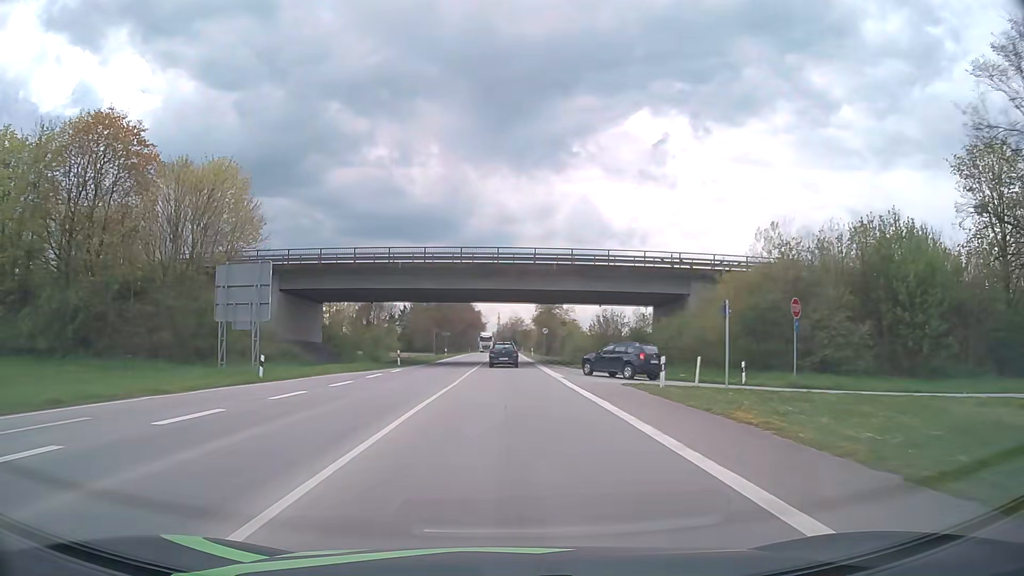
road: primary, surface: asphalt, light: Day
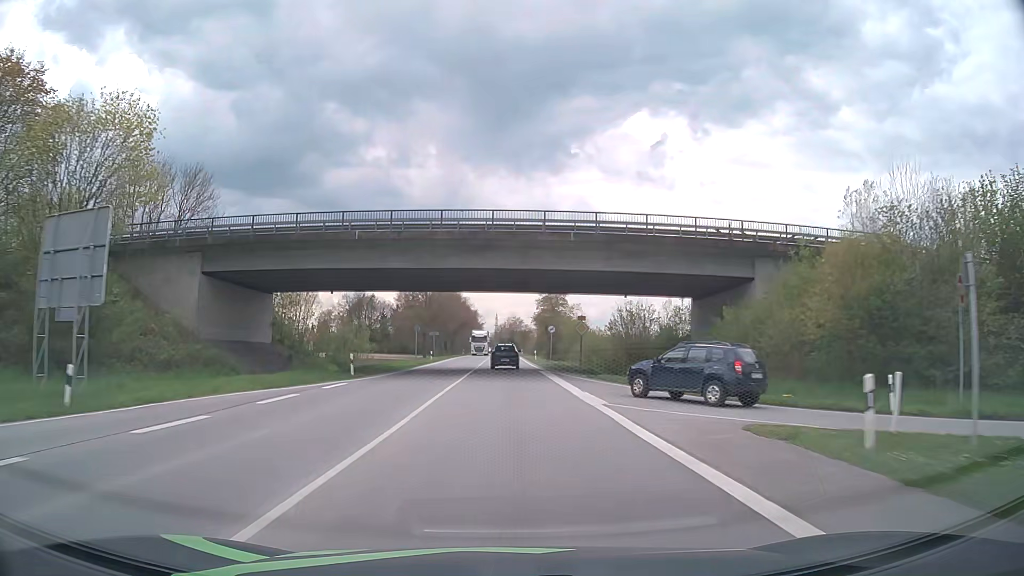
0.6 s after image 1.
(0.0, +12.8) m; 0°
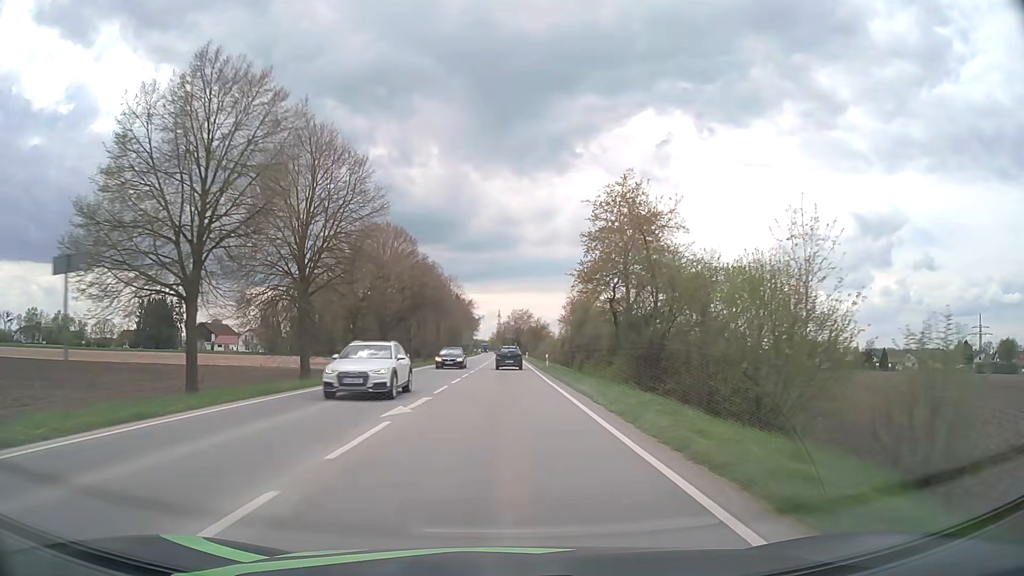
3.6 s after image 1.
(+0.1, +64.3) m; 0°
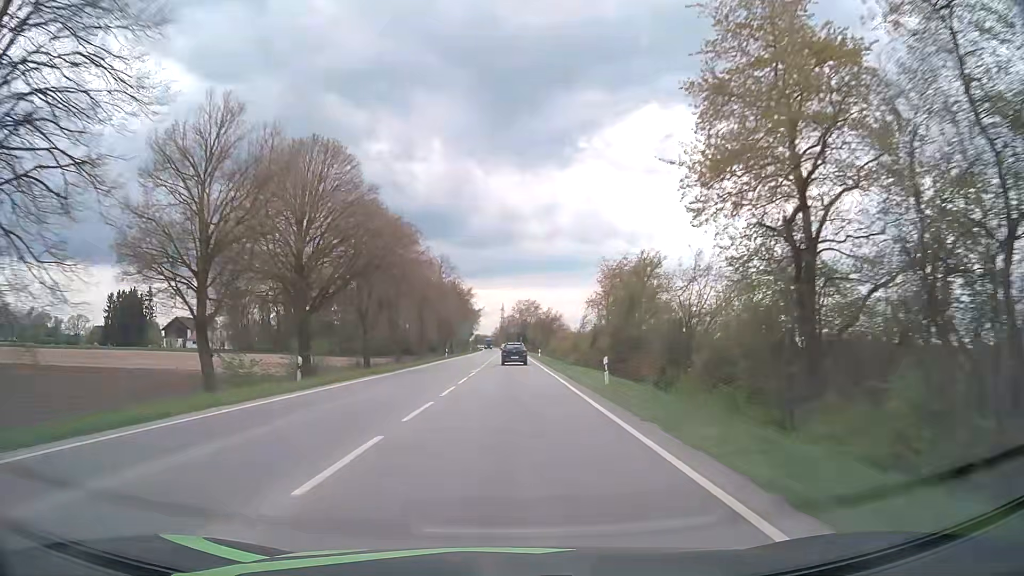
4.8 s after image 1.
(-0.1, +26.0) m; -1°
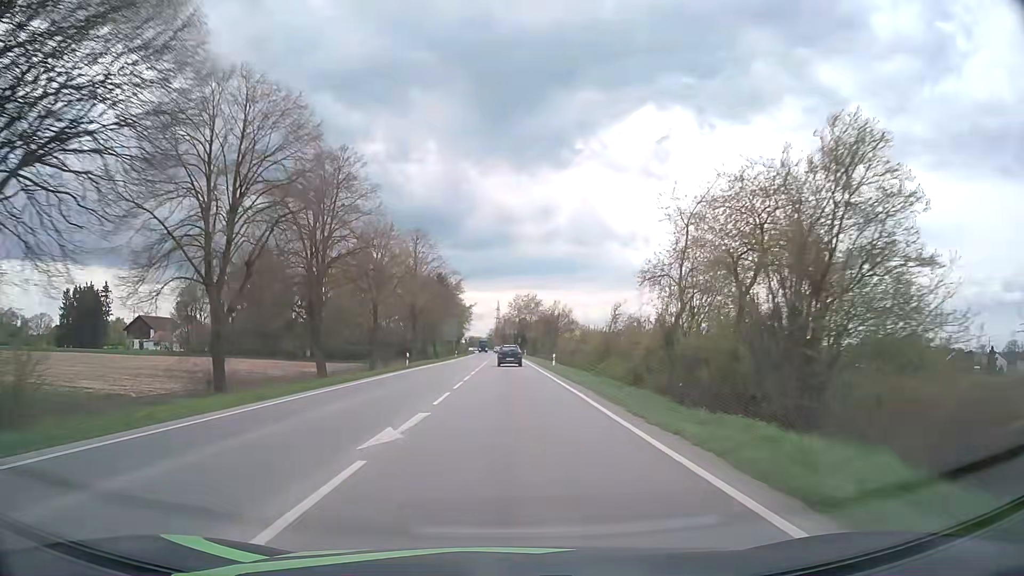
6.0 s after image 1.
(+0.1, +26.1) m; 0°
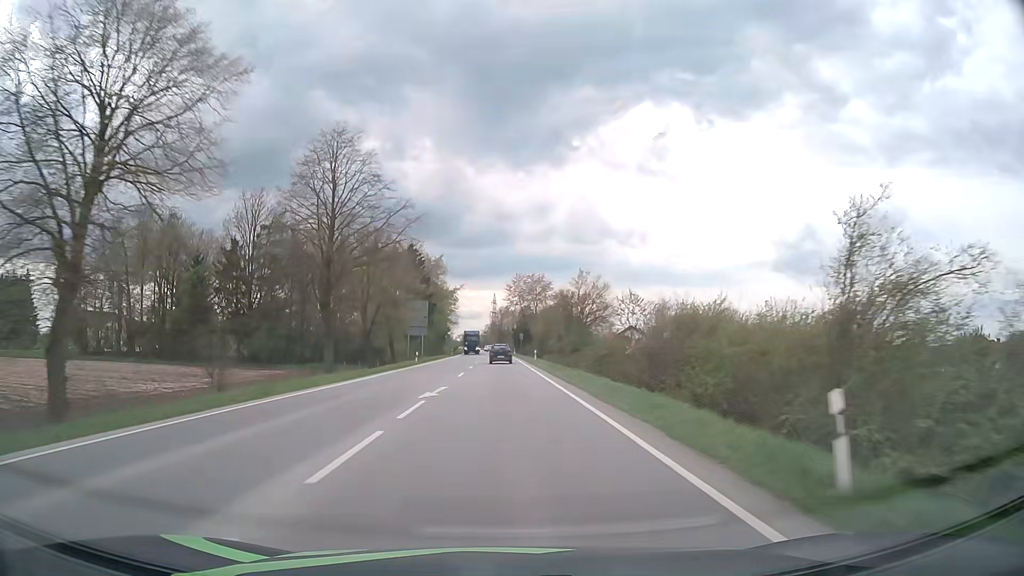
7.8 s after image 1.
(+0.4, +39.6) m; +1°
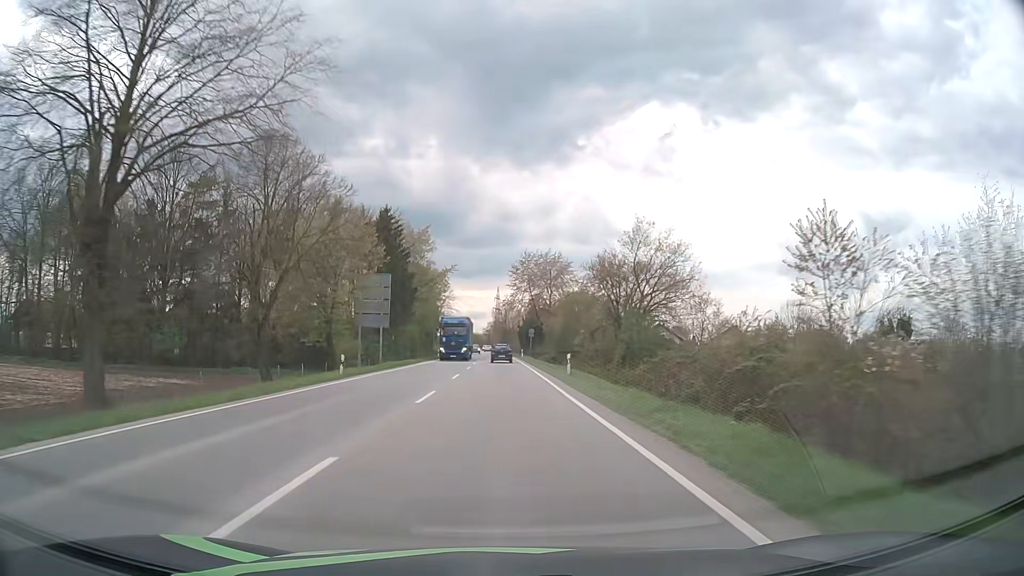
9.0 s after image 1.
(-0.2, +26.7) m; -1°
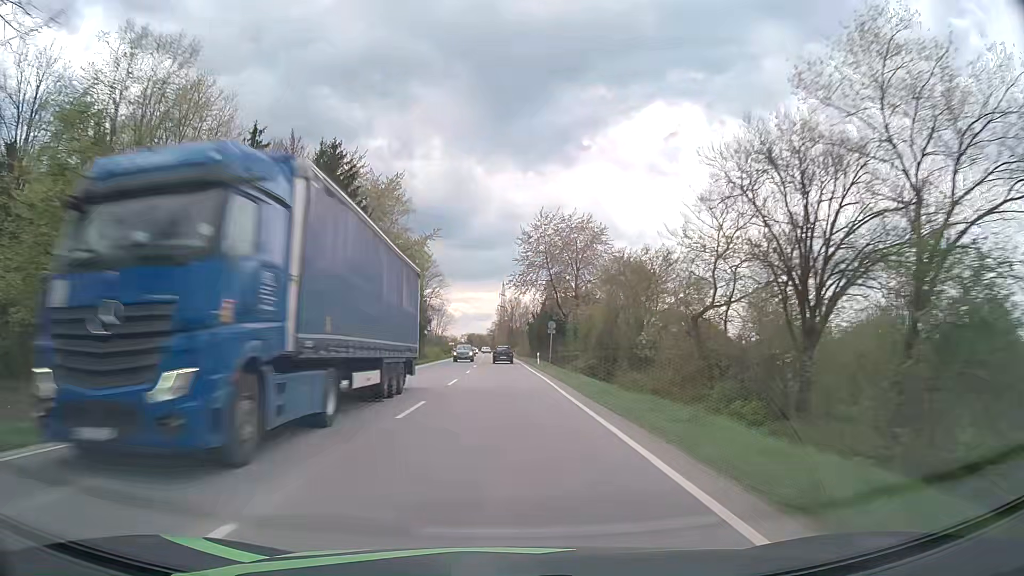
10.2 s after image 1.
(-0.1, +27.0) m; 0°
(0, +10) (0, +20) (0, +30) (0, +40) (-1, +50) (-1, +60) (-1, +70) (-1, +80) (-1, +90) (-2, +100) m
